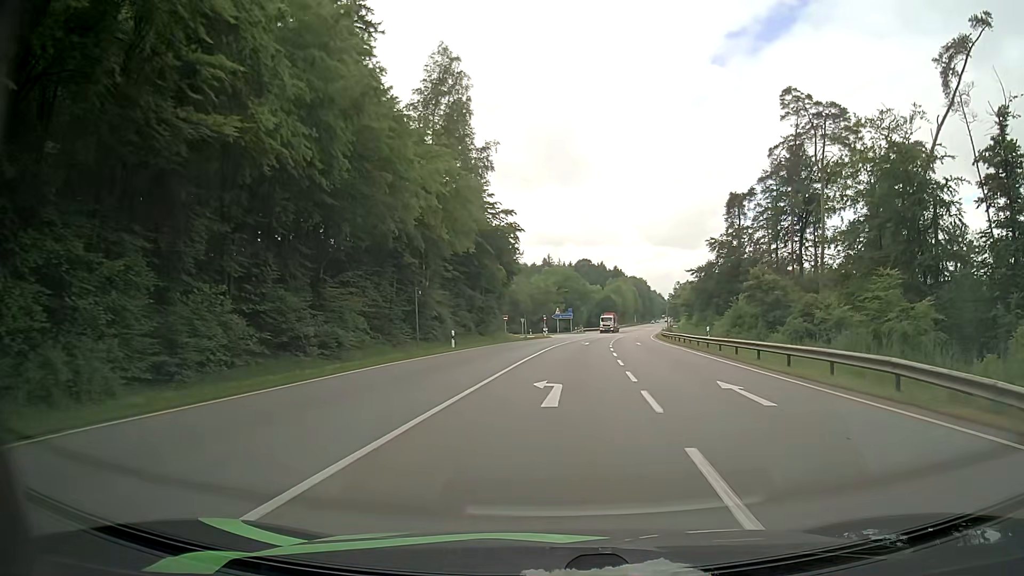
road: secondary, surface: asphalt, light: Day
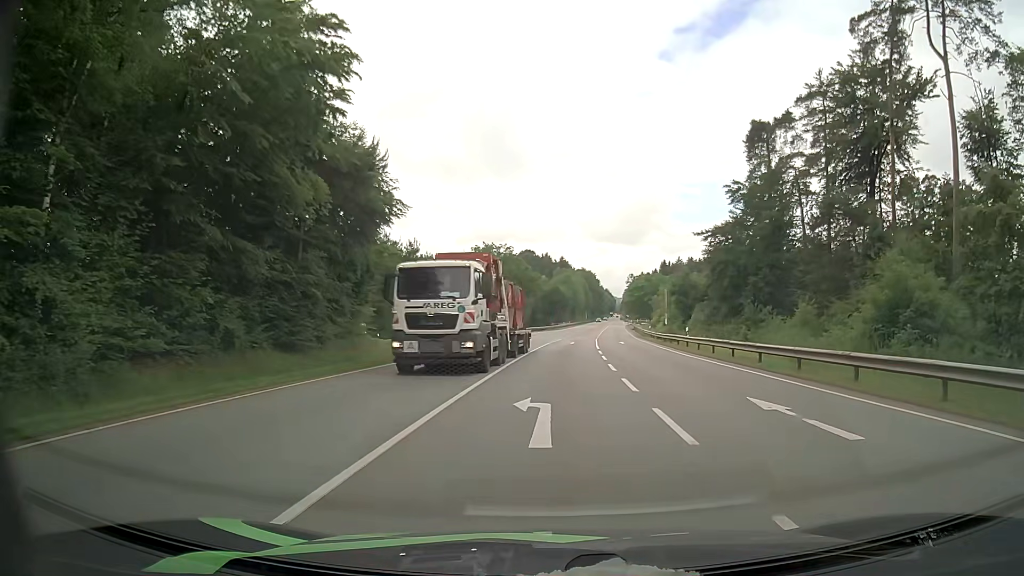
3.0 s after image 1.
(+2.1, +38.2) m; +5°
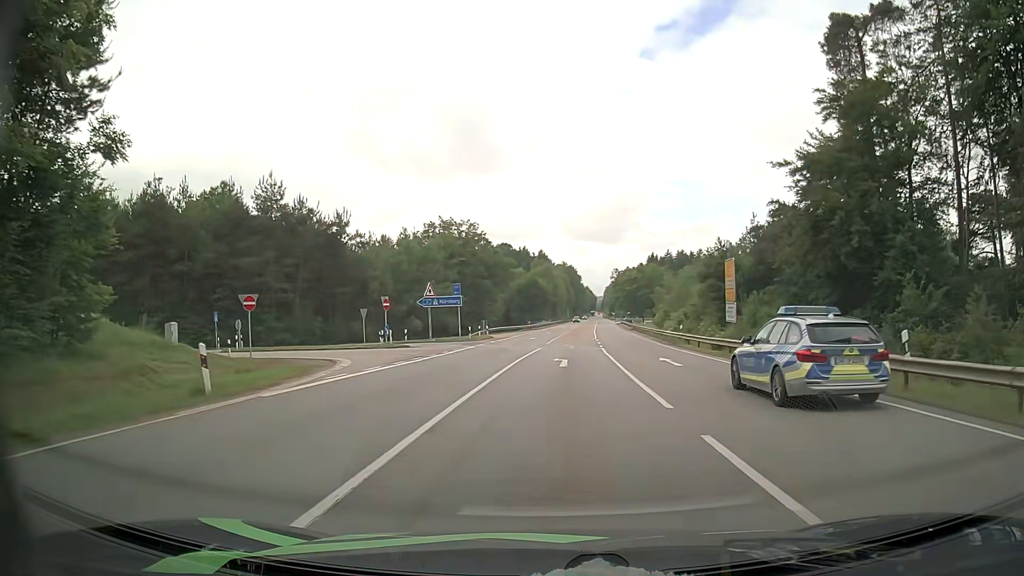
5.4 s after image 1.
(+0.5, +26.3) m; +2°
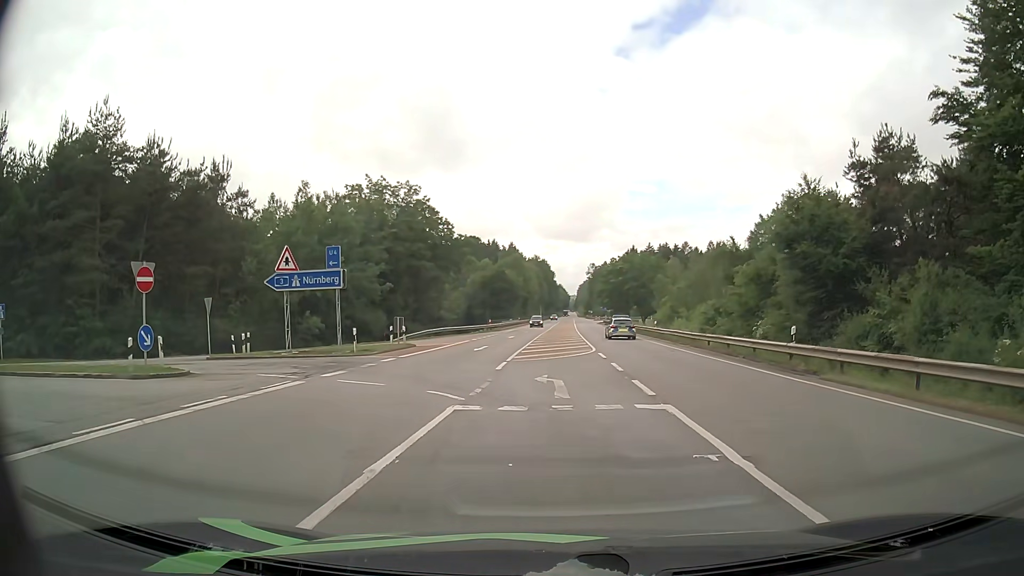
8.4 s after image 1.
(+0.5, +24.3) m; +3°
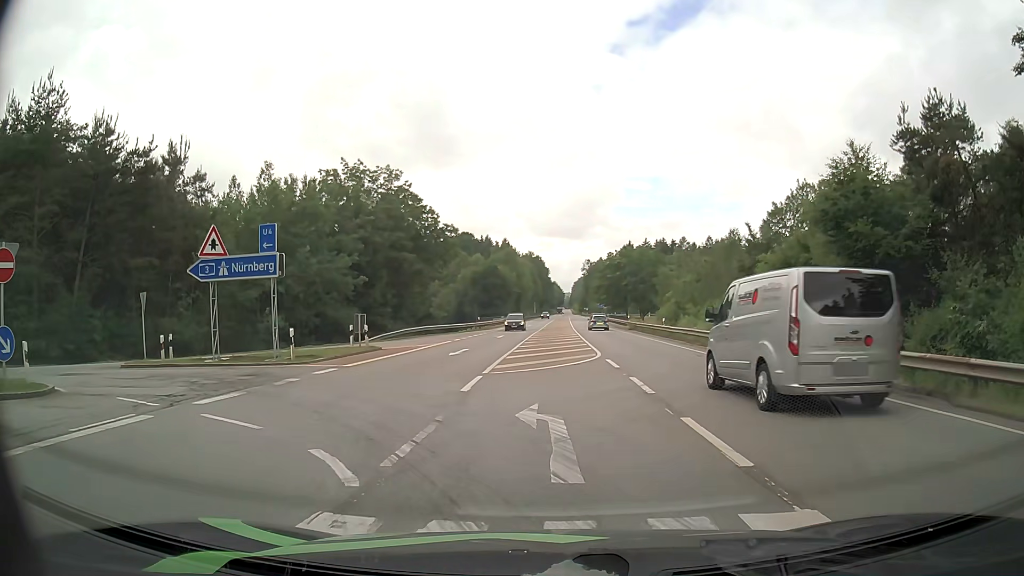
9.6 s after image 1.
(0.0, +5.9) m; -1°
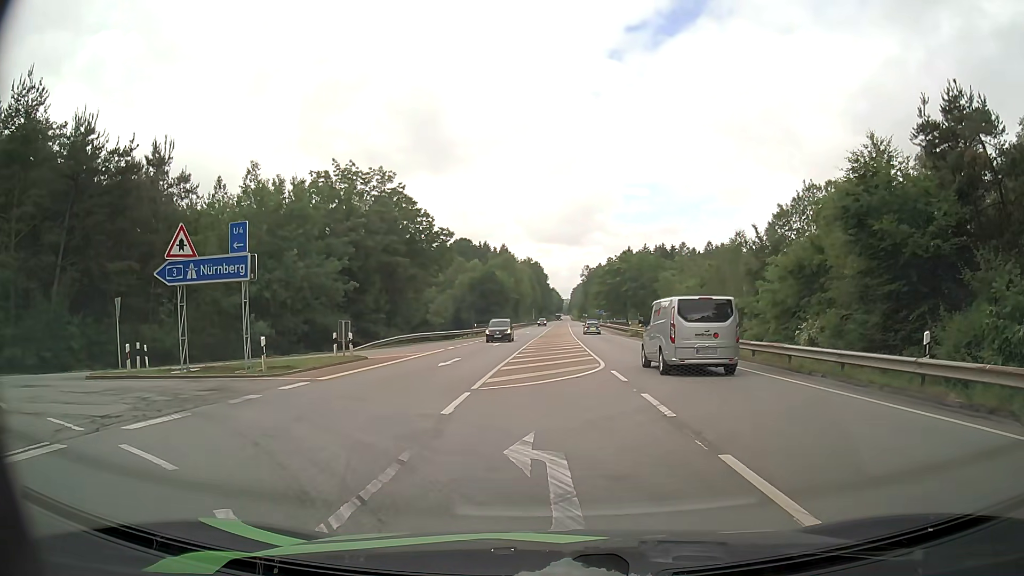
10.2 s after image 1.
(+0.1, +1.9) m; +2°
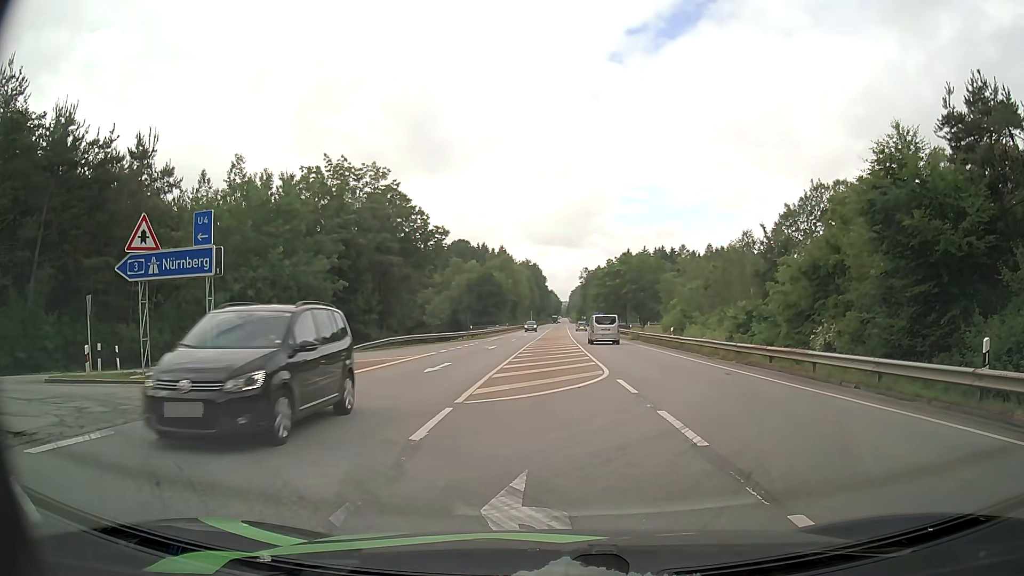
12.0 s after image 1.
(0.0, +1.9) m; +2°
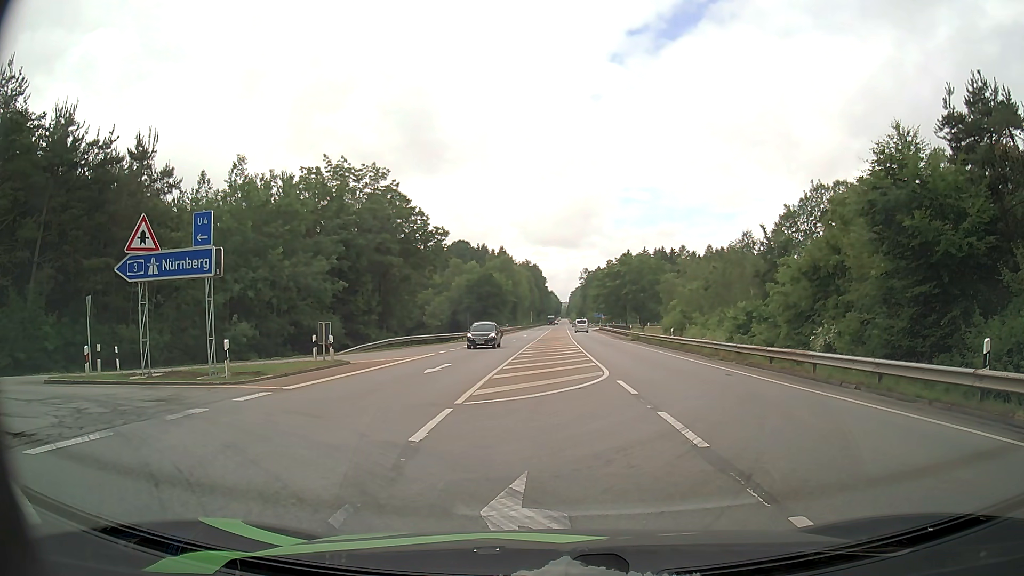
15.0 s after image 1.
(0.0, +0.1) m; 0°
(-4, +9) (-13, +12) (-23, +12) (-33, +11) (-43, +10) (-53, +9) (-63, +8) (-73, +7) (-83, +8) (-93, +8) m
